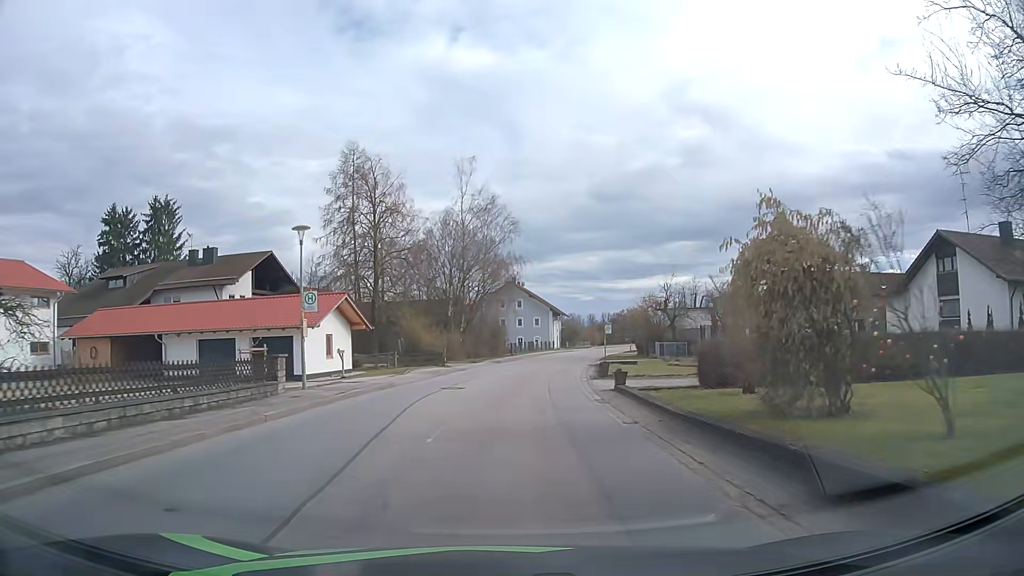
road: tertiary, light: Day
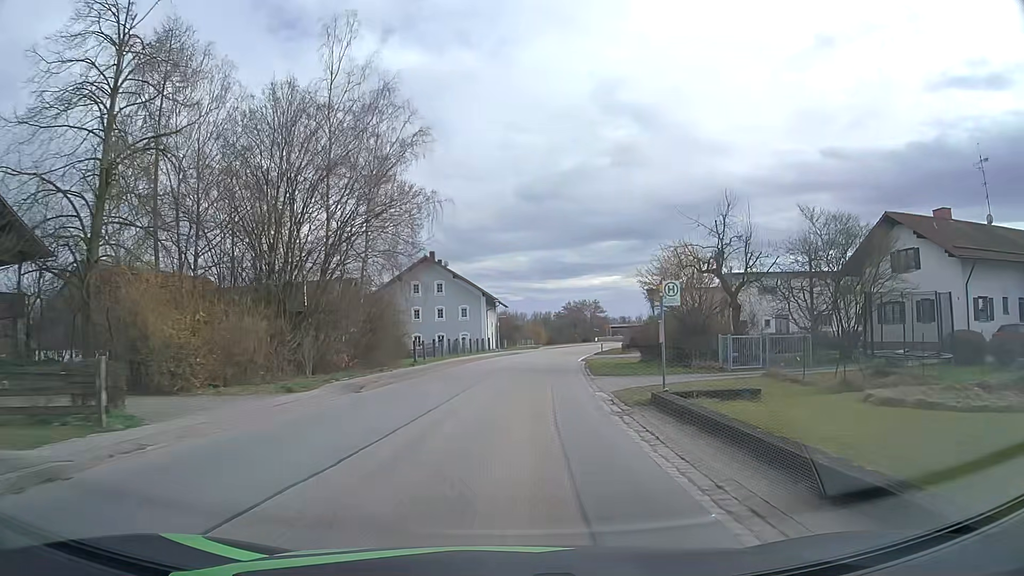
(+1.5, +30.5) m; +6°
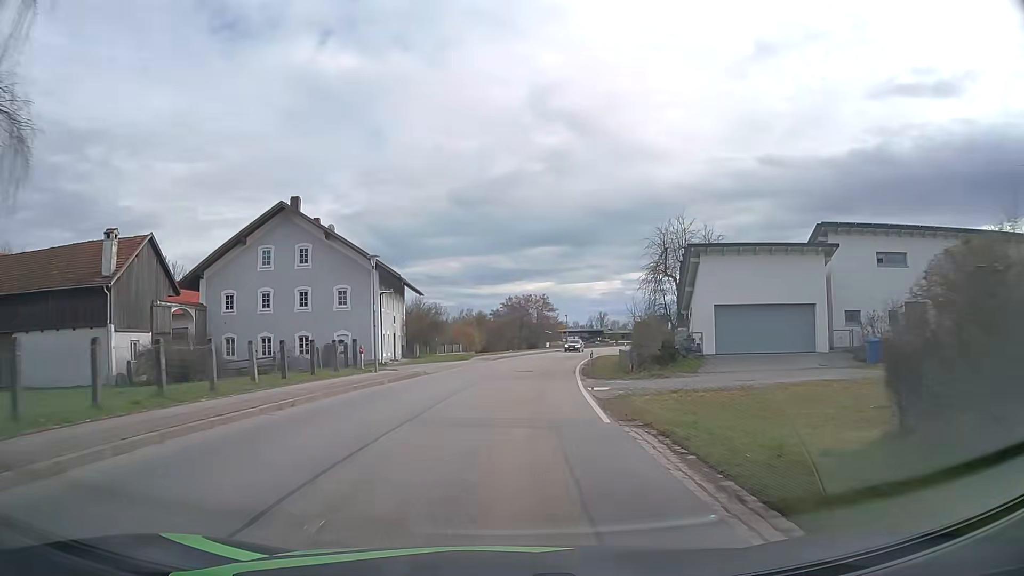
(+1.6, +31.5) m; +6°
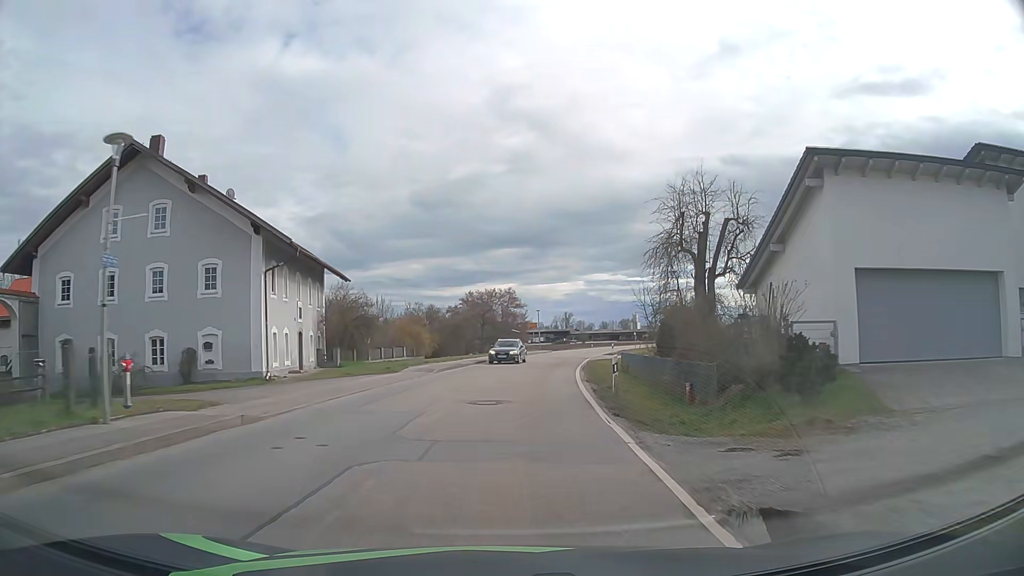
(+0.4, +16.0) m; +3°
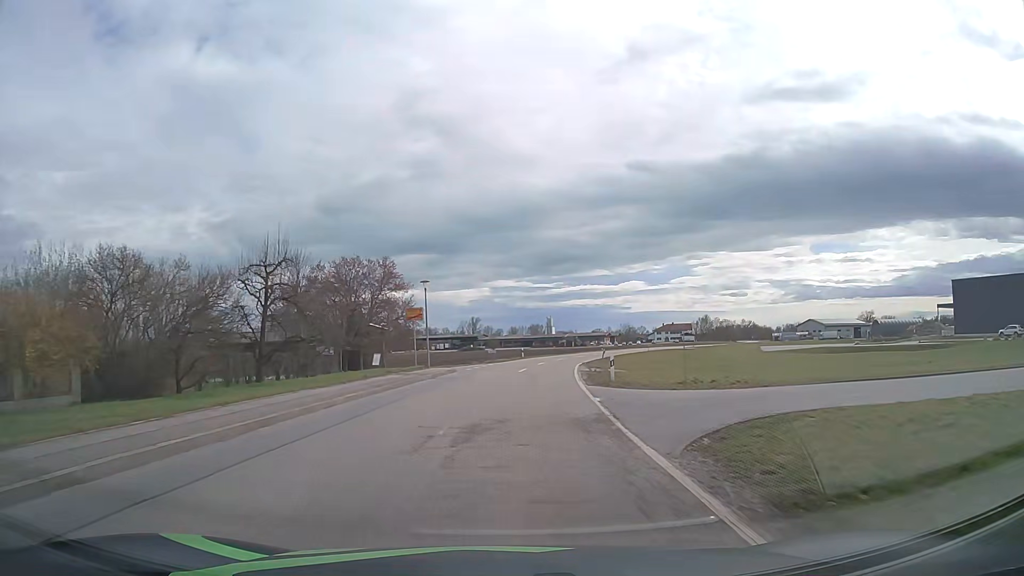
(+2.8, +41.0) m; +8°
(0, +10) (0, +20) (+1, +30) (+2, +40) (+3, +50) (+5, +60) (+7, +69) (+10, +79) (+13, +89) (+16, +98) m
